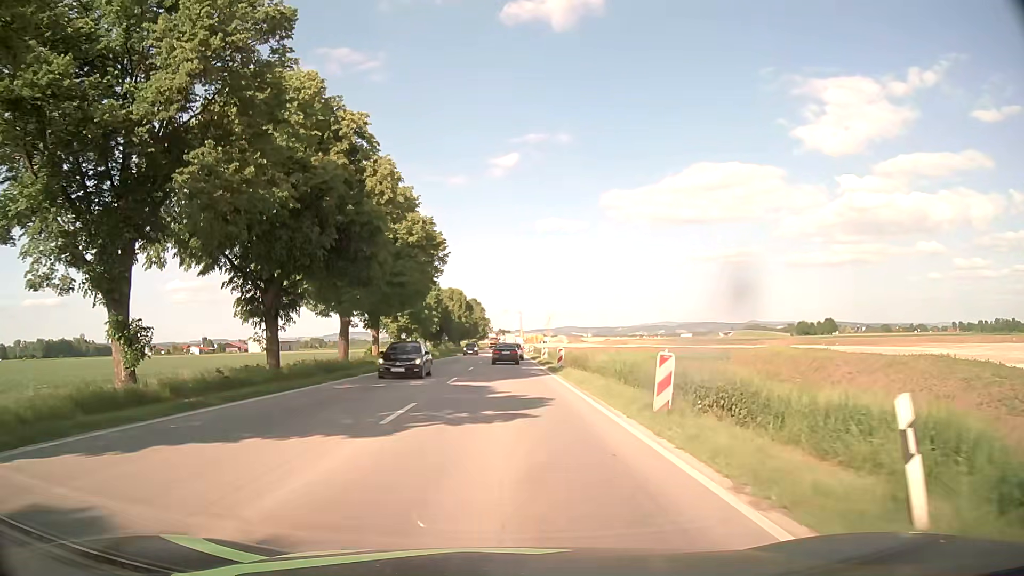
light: Day
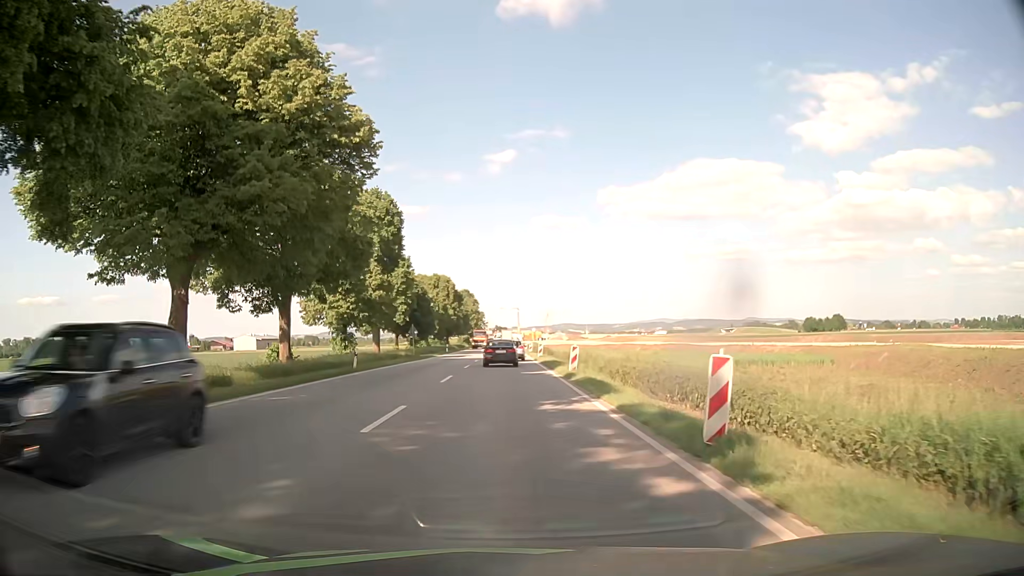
(0.0, +25.0) m; 0°
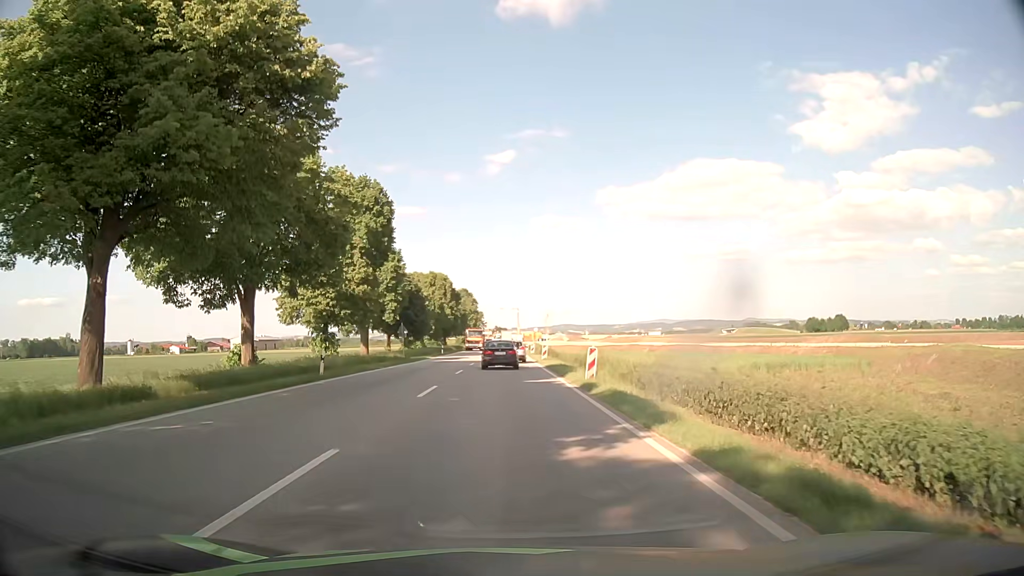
(0.0, +5.6) m; 0°
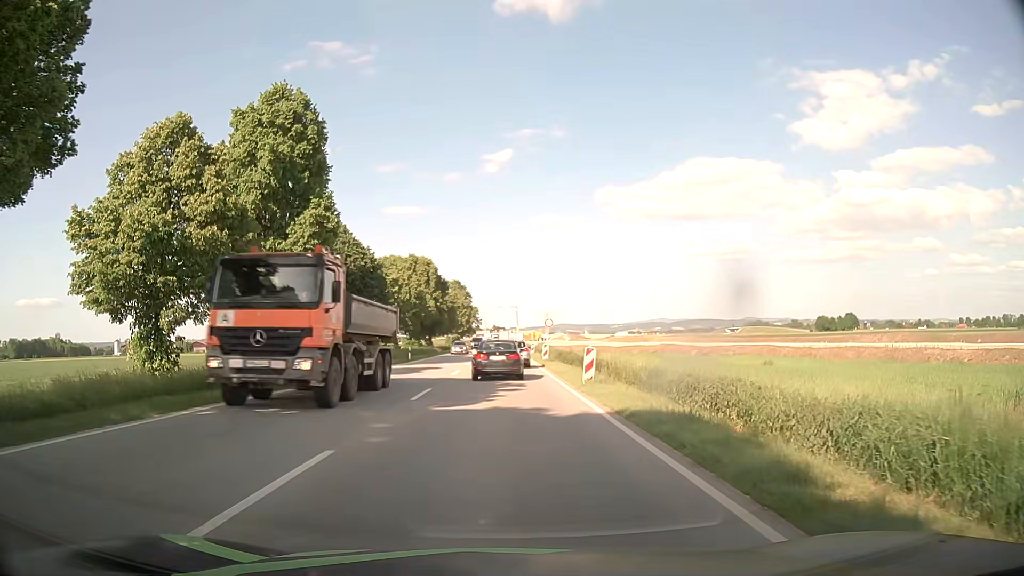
(0.0, +23.7) m; 0°
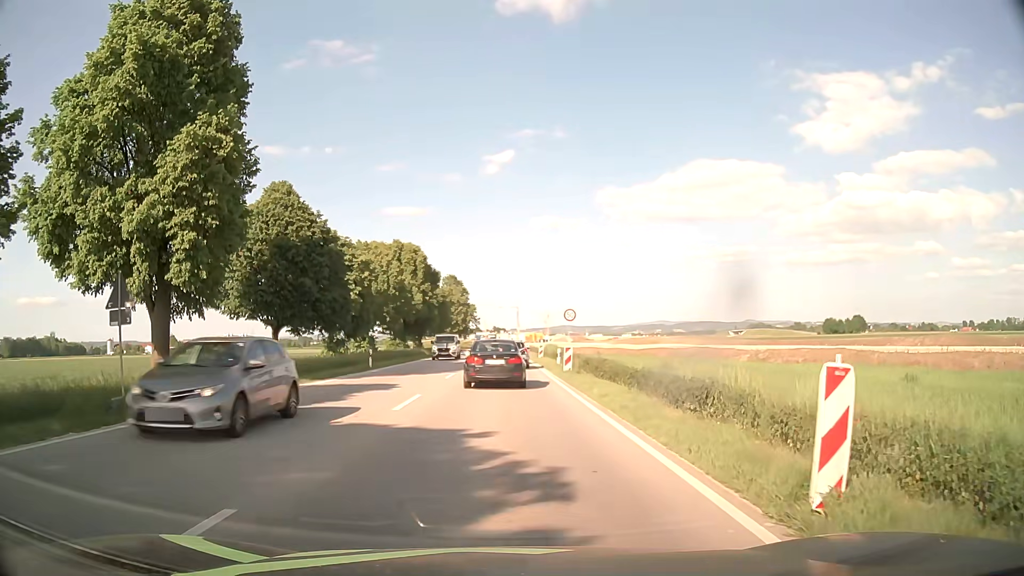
(+0.1, +14.5) m; 0°
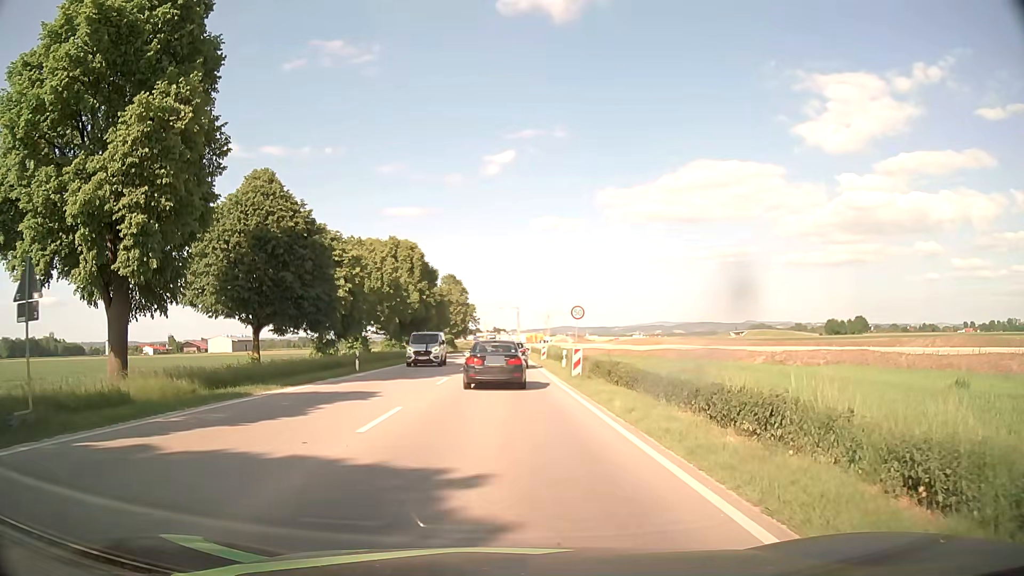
(0.0, +3.3) m; 0°
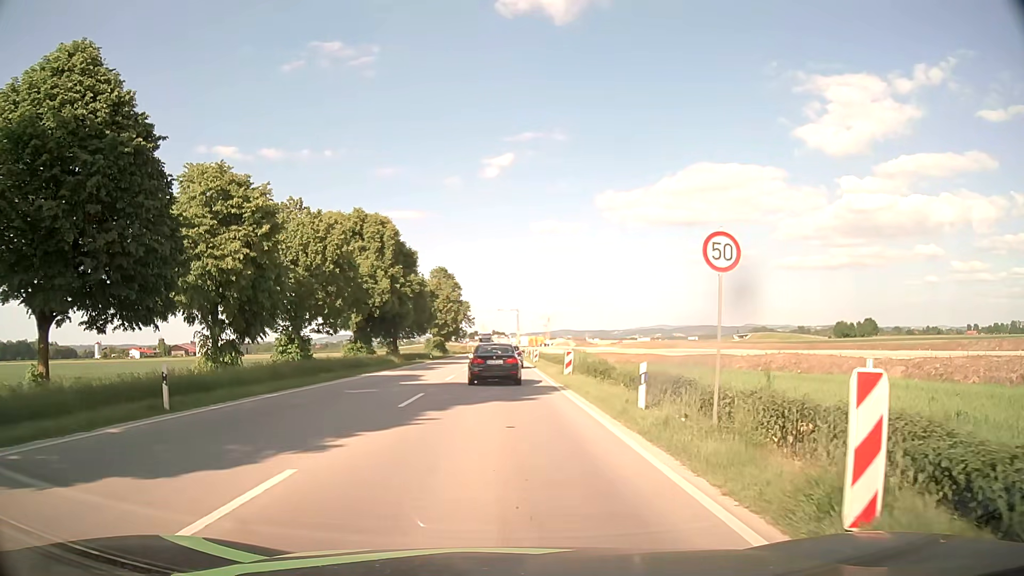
(0.0, +19.3) m; 0°
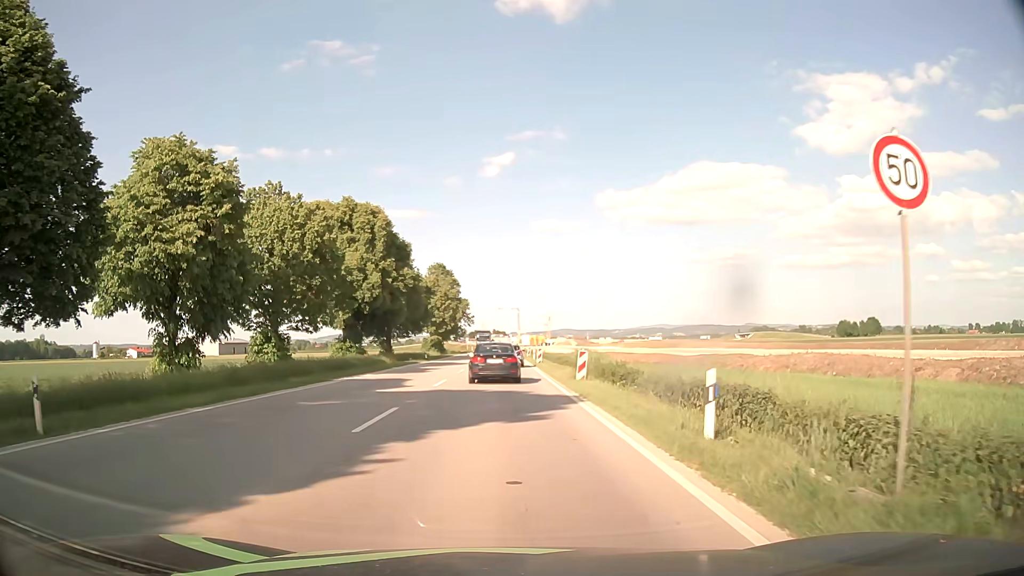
(0.0, +4.7) m; 0°
(0, +10) (0, +20) (0, +30) (0, +40) (0, +50) (0, +60) (0, +70) (0, +80) (0, +90) (0, +100) m
